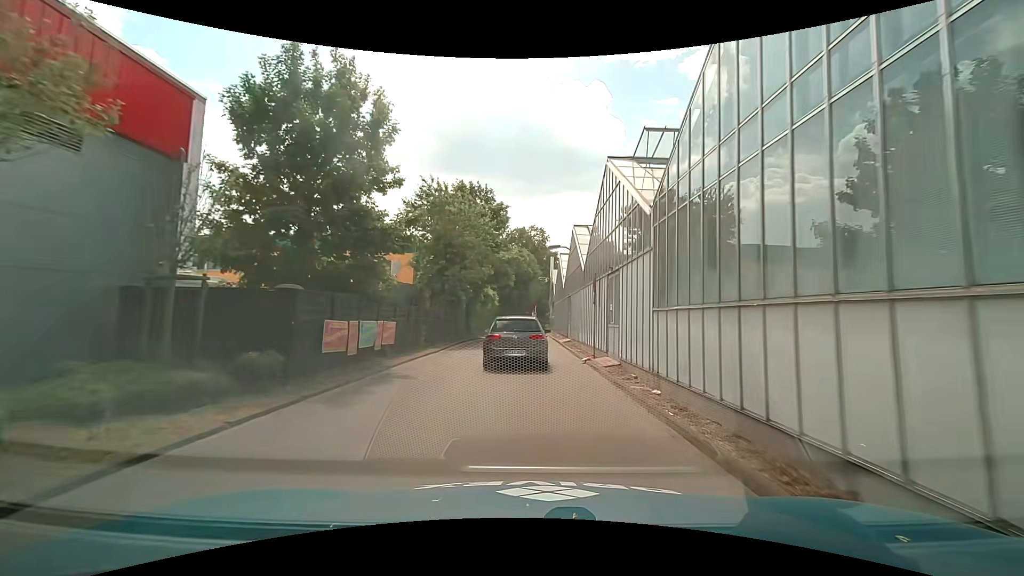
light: Day
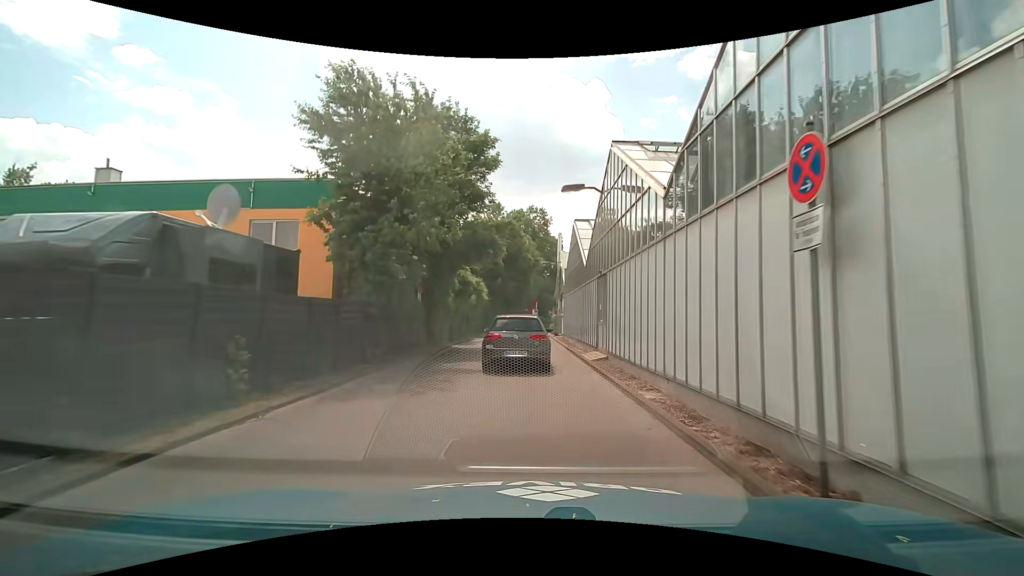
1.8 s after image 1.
(+0.2, +13.5) m; 0°
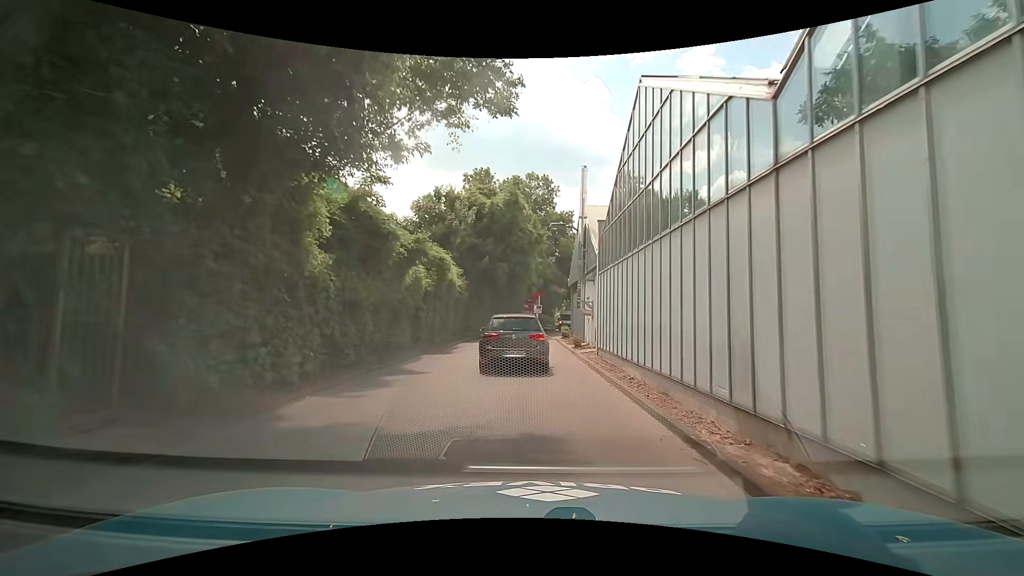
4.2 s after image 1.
(+0.3, +16.3) m; +2°
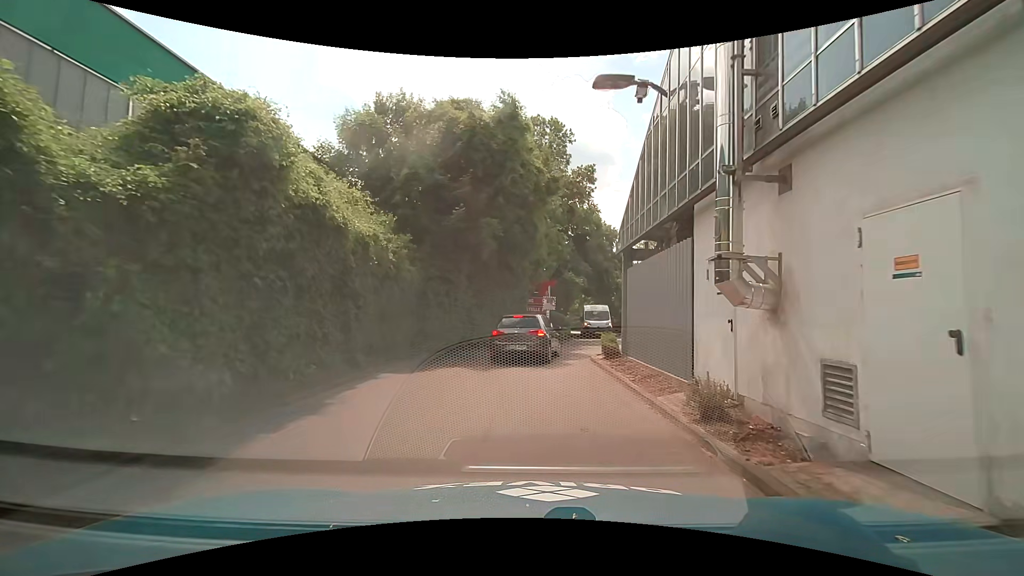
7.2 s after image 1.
(-0.3, +15.1) m; -1°
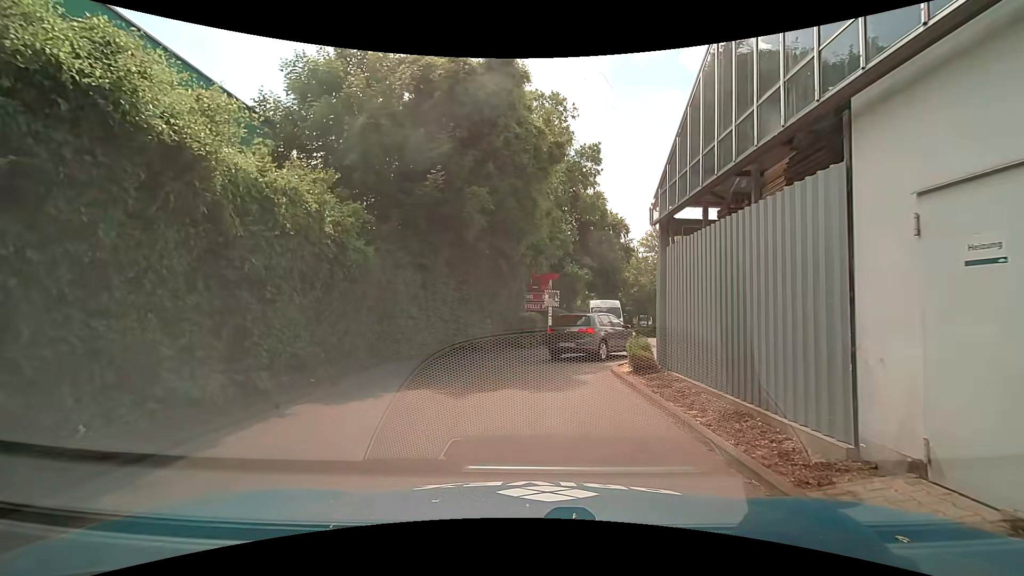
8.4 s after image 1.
(0.0, +4.1) m; 0°
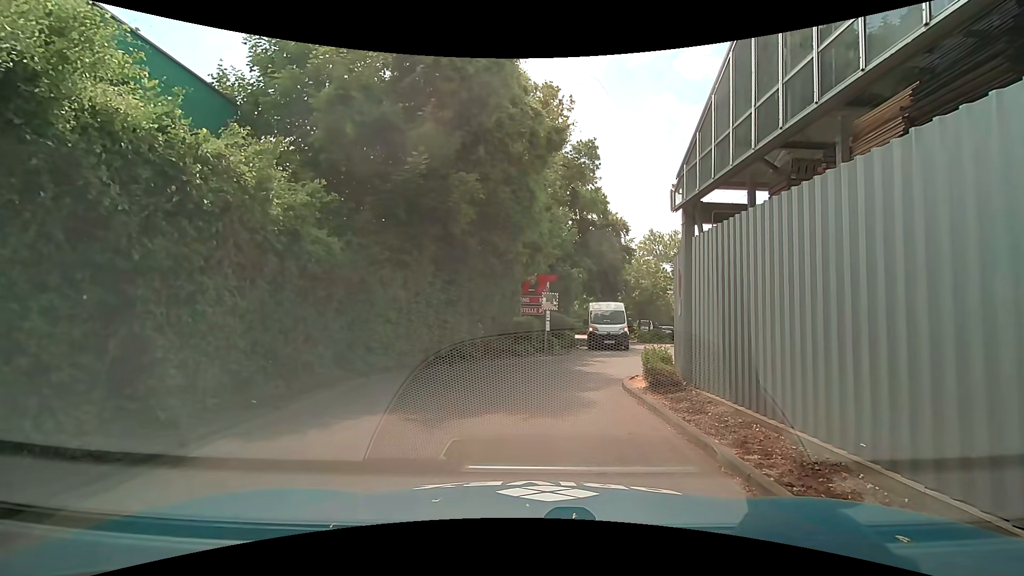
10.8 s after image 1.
(0.0, +1.8) m; -1°
